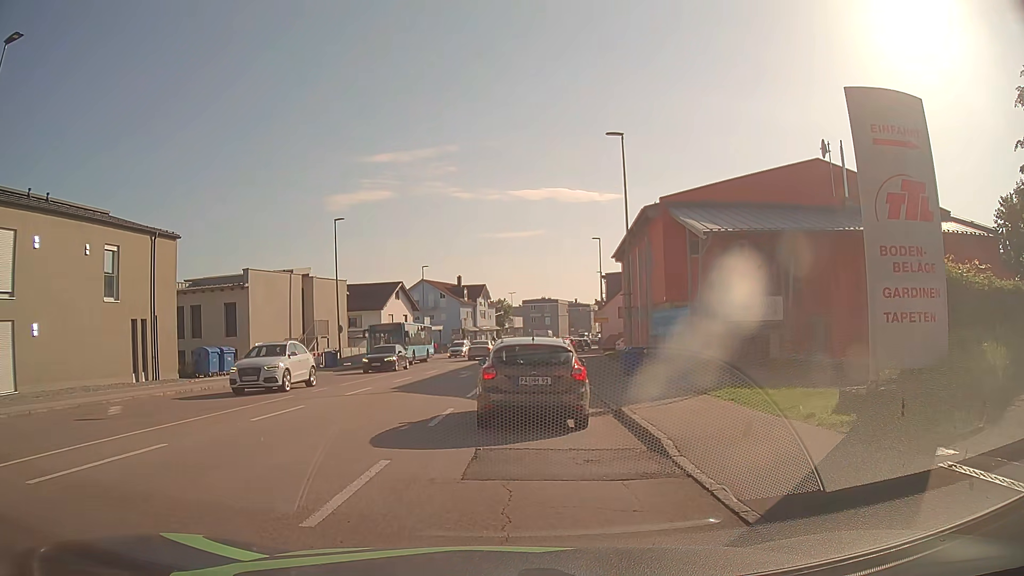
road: tertiary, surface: asphalt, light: Day
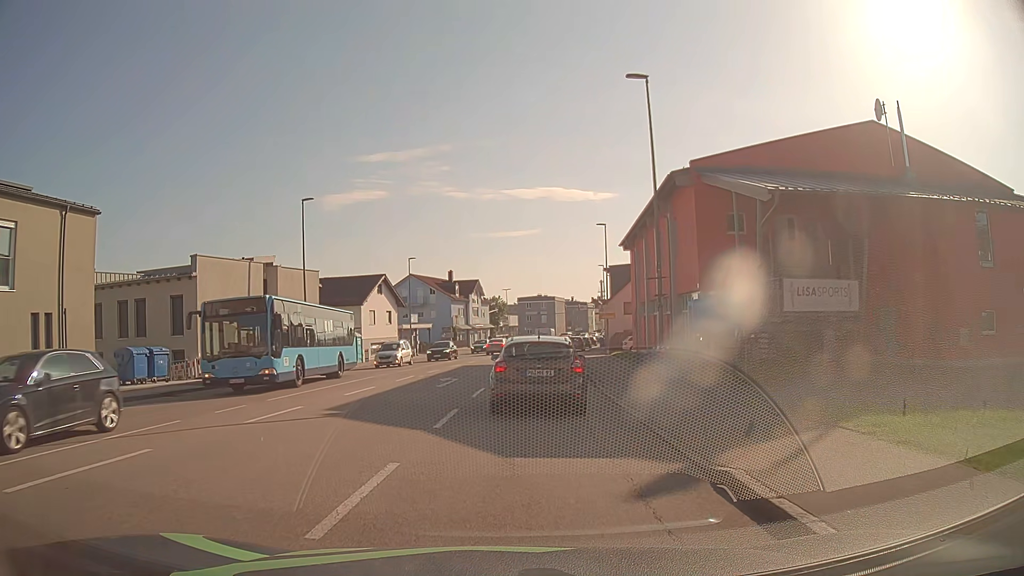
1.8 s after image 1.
(0.0, +6.9) m; +1°
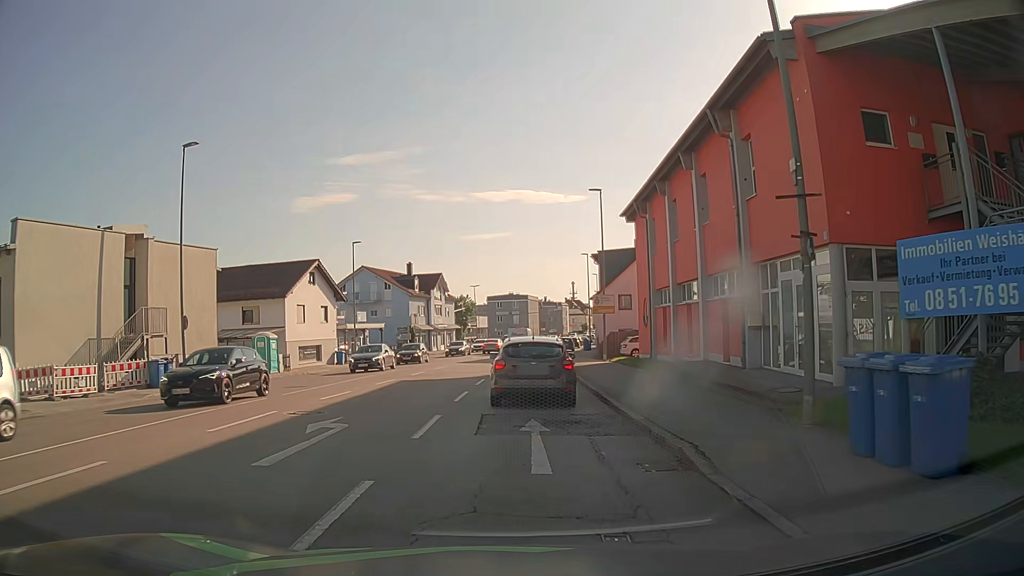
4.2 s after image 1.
(+0.3, +13.1) m; +3°
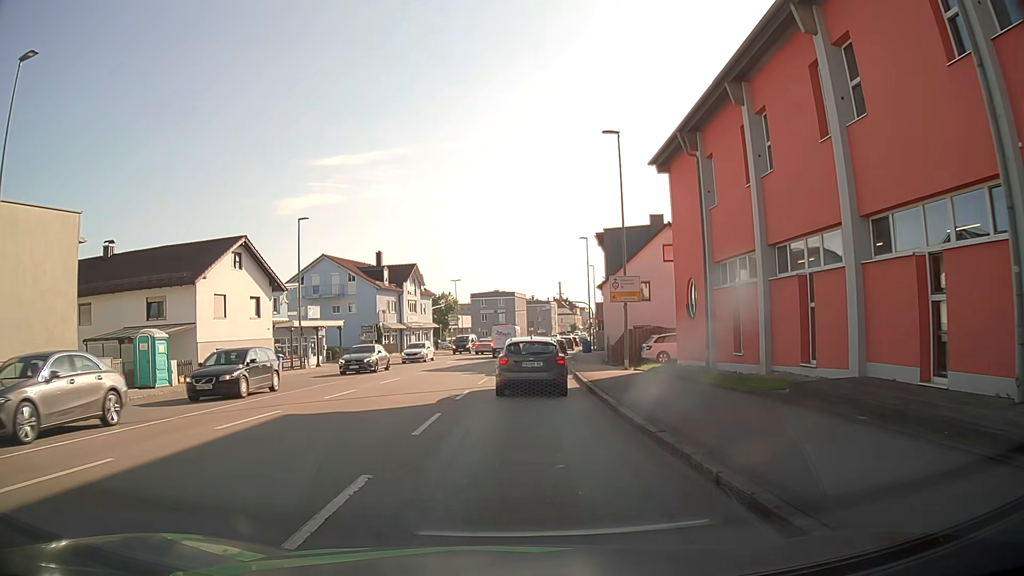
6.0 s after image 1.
(+0.1, +11.8) m; 0°
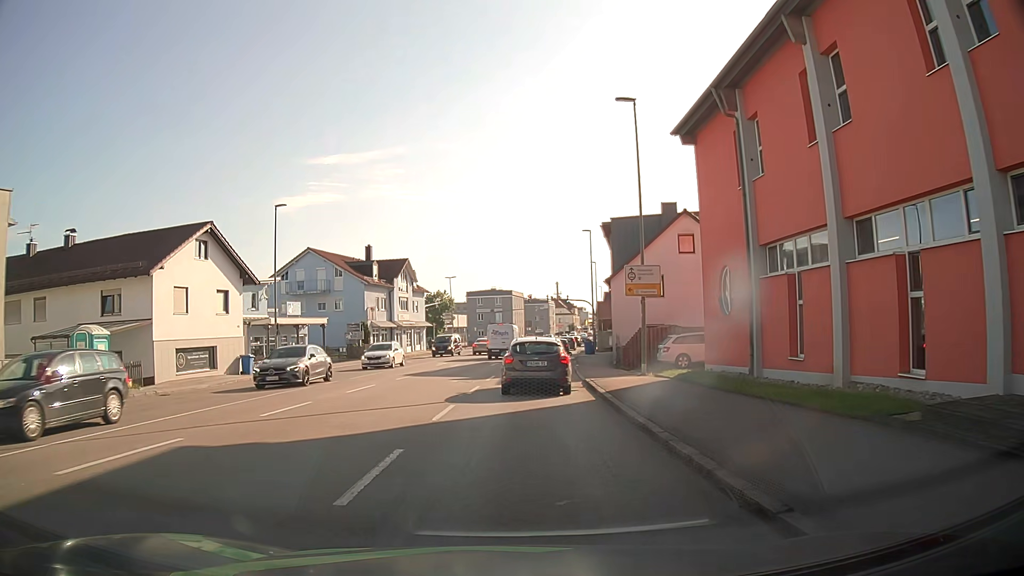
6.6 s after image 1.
(+0.1, +4.4) m; +1°
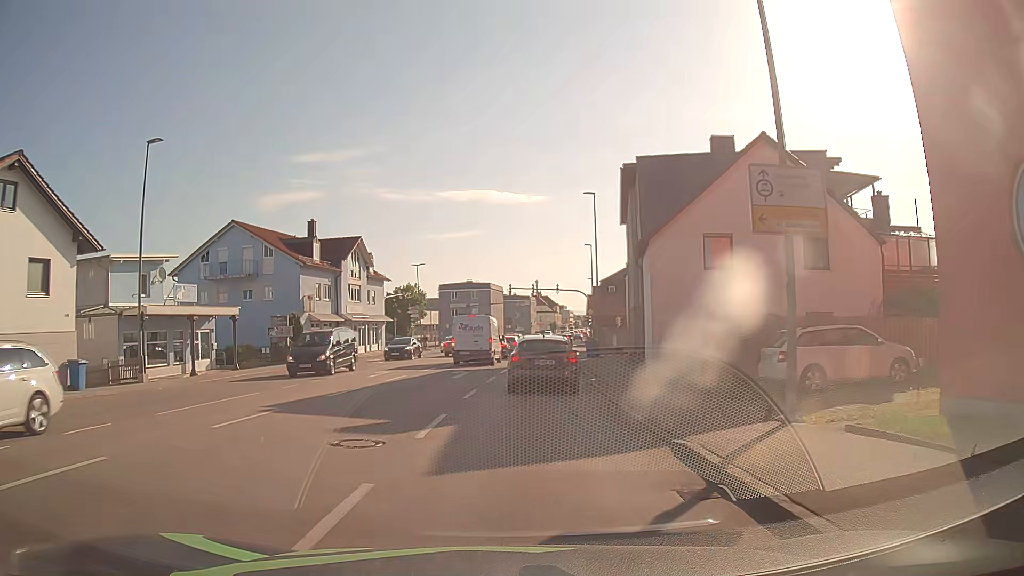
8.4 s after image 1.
(+0.1, +14.4) m; +1°
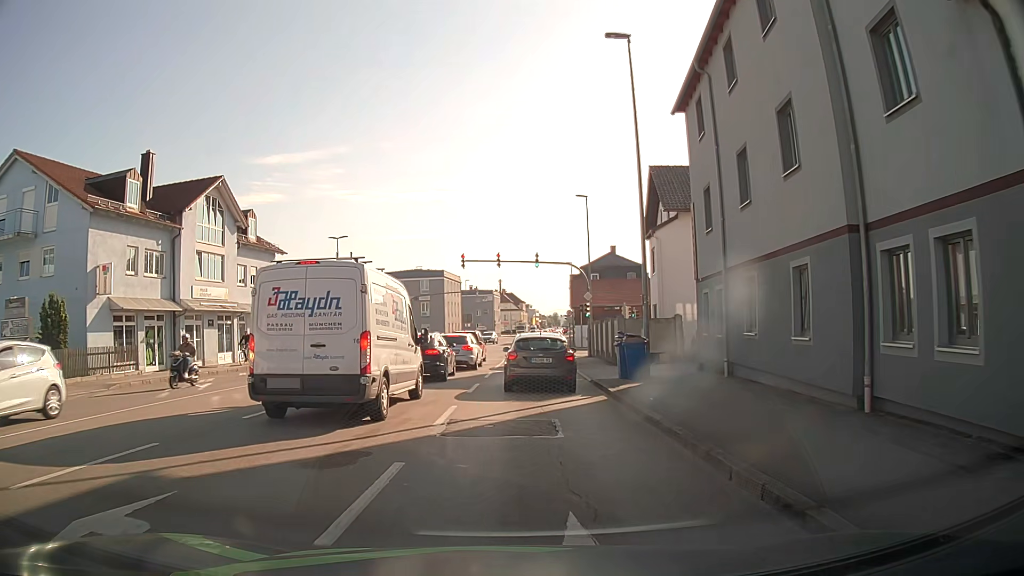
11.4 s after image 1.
(+0.8, +22.9) m; +3°
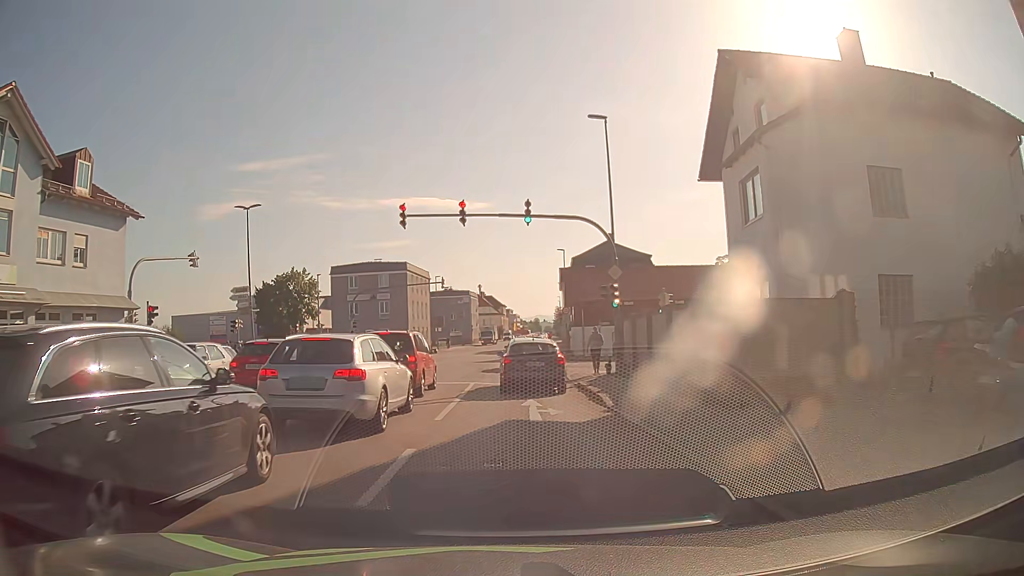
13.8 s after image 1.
(+0.5, +17.1) m; +3°
(0, +10) (0, +20) (0, +30) (0, +40) (0, +50) (0, +60) (+1, +70) (+1, +80) (0, +90) (0, +100) m
